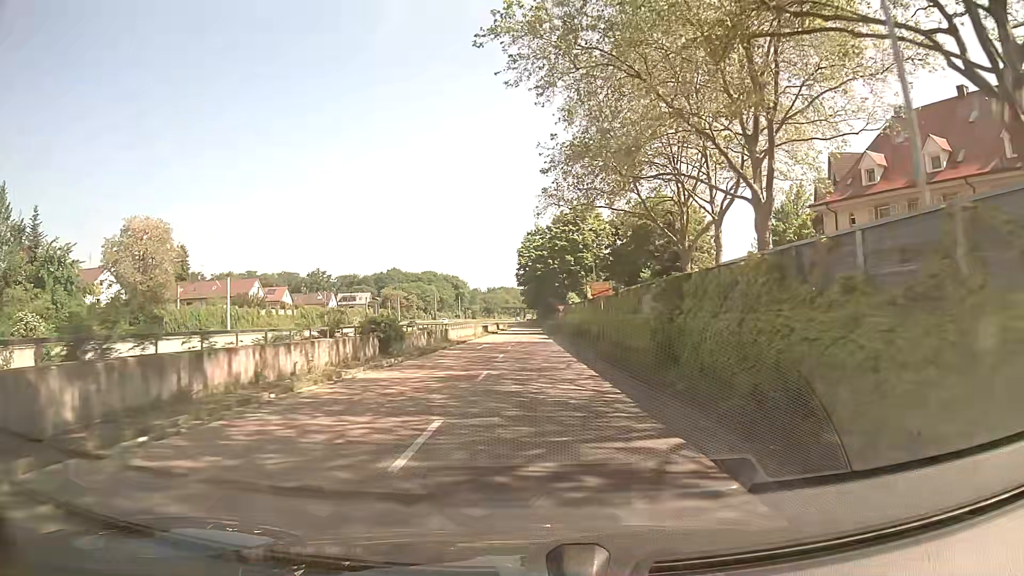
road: trunk_link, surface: asphalt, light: Day
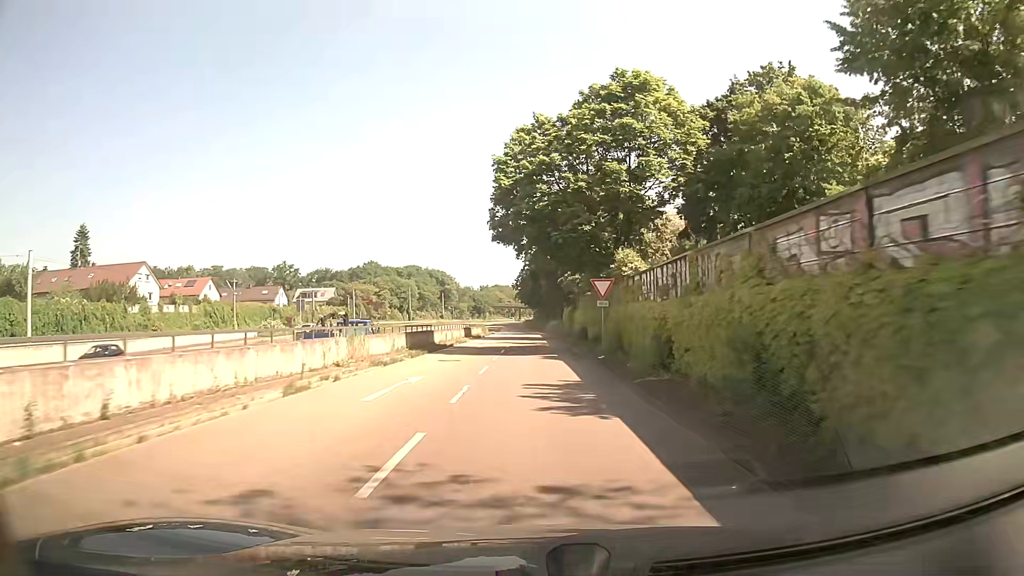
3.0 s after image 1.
(0.0, +40.3) m; 0°
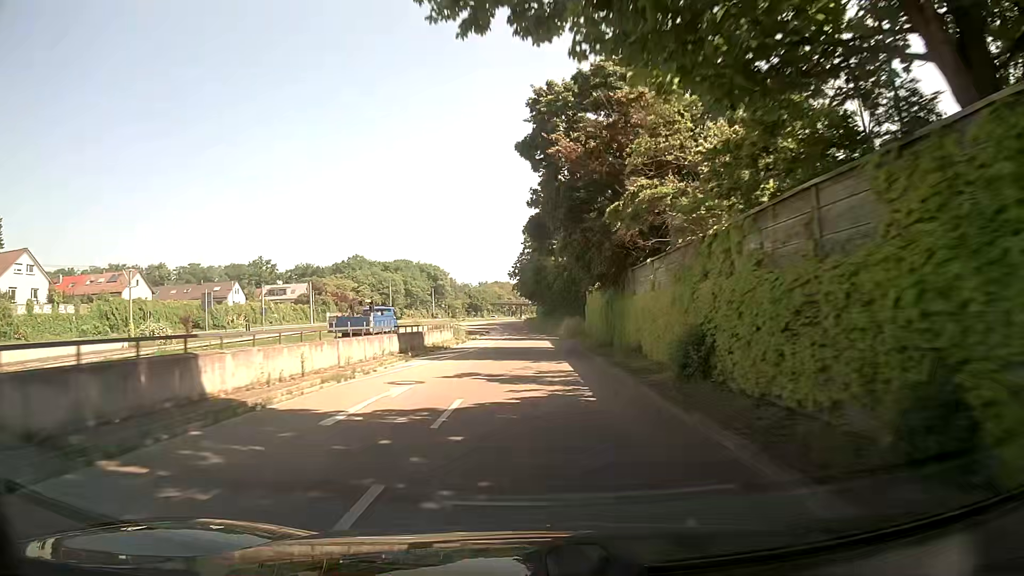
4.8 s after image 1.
(0.0, +26.9) m; 0°
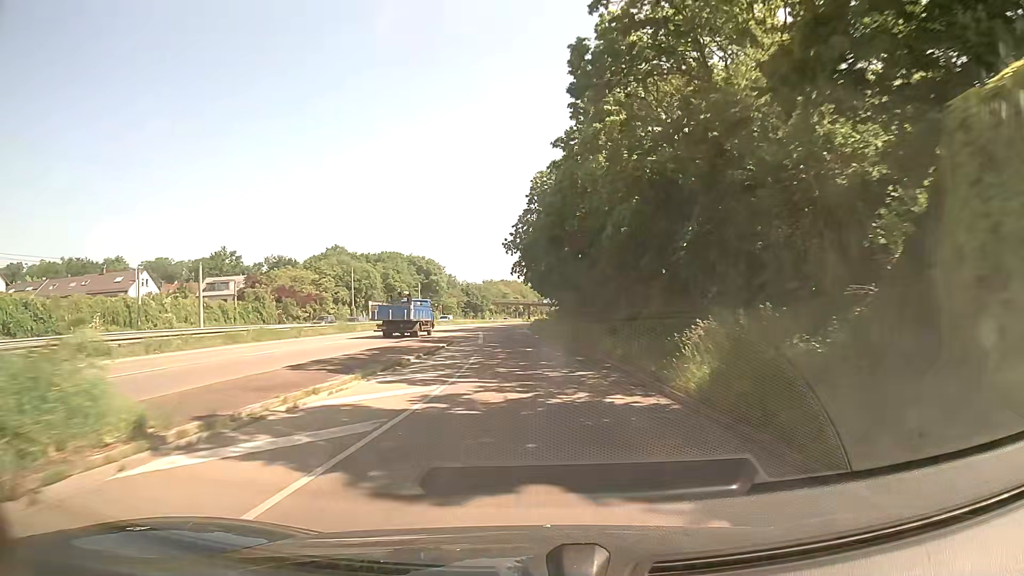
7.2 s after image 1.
(-0.1, +38.6) m; 0°
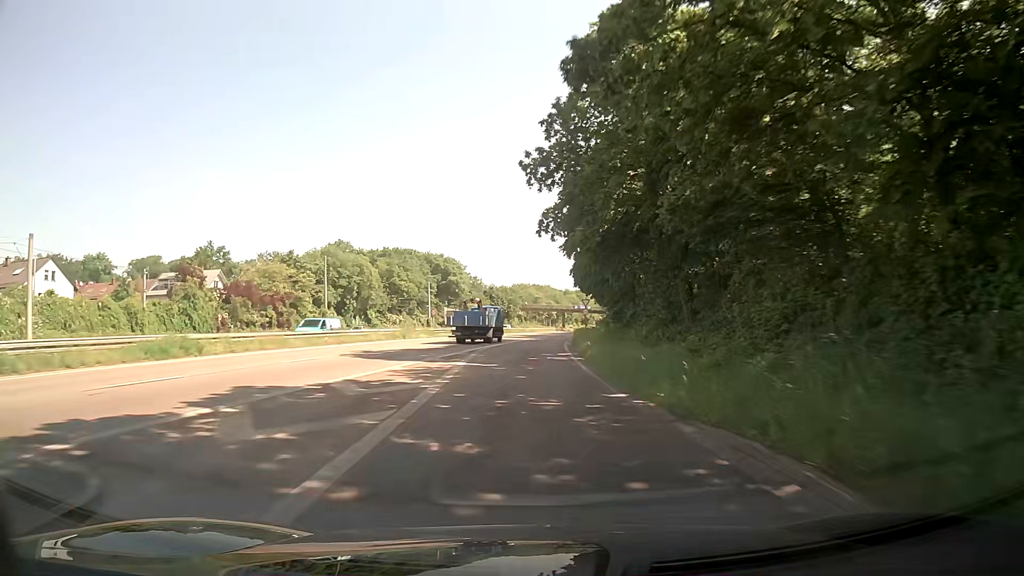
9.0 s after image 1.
(-0.9, +30.4) m; -4°
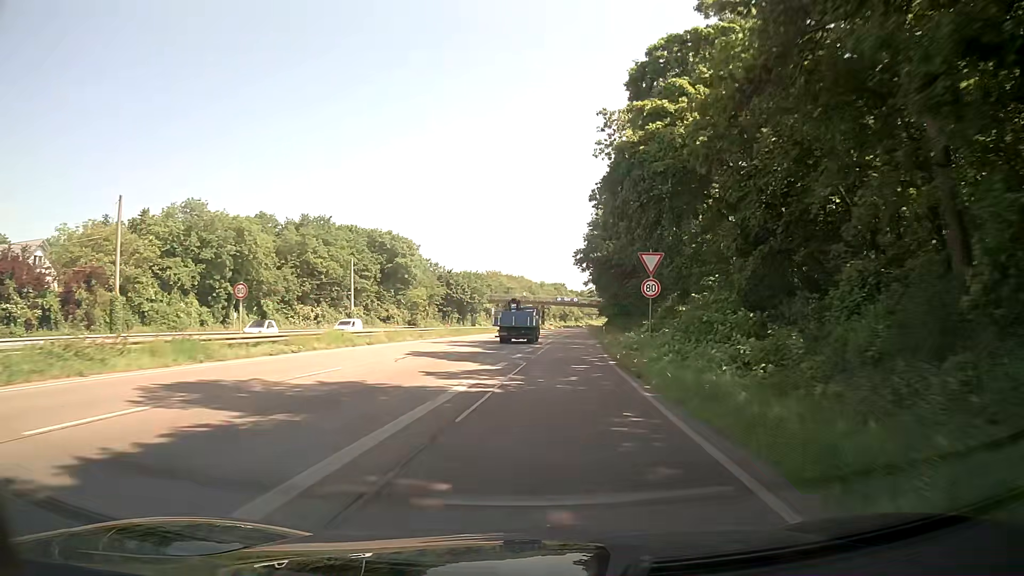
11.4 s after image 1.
(+0.6, +41.1) m; +3°
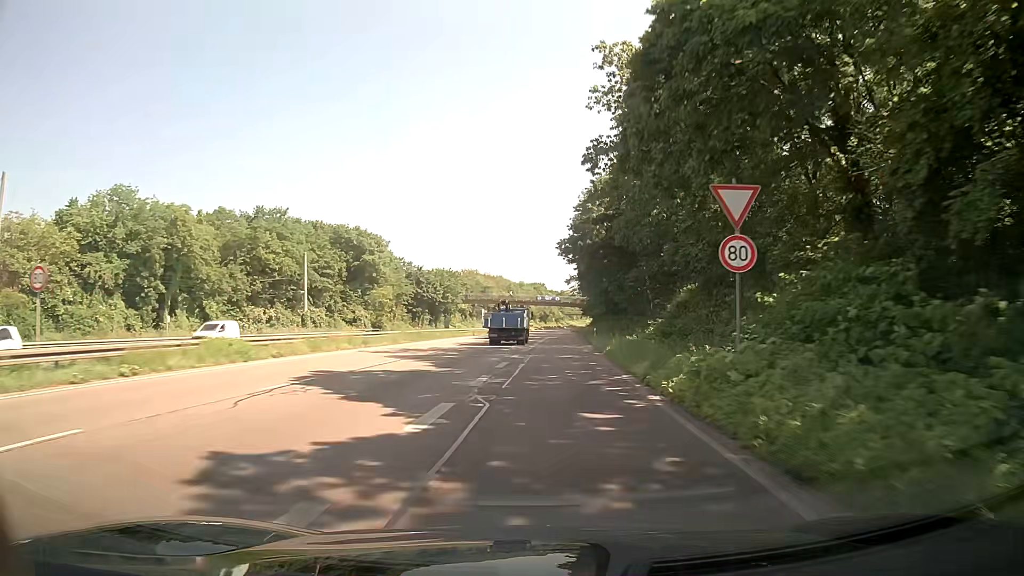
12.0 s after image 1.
(+0.2, +11.1) m; +2°
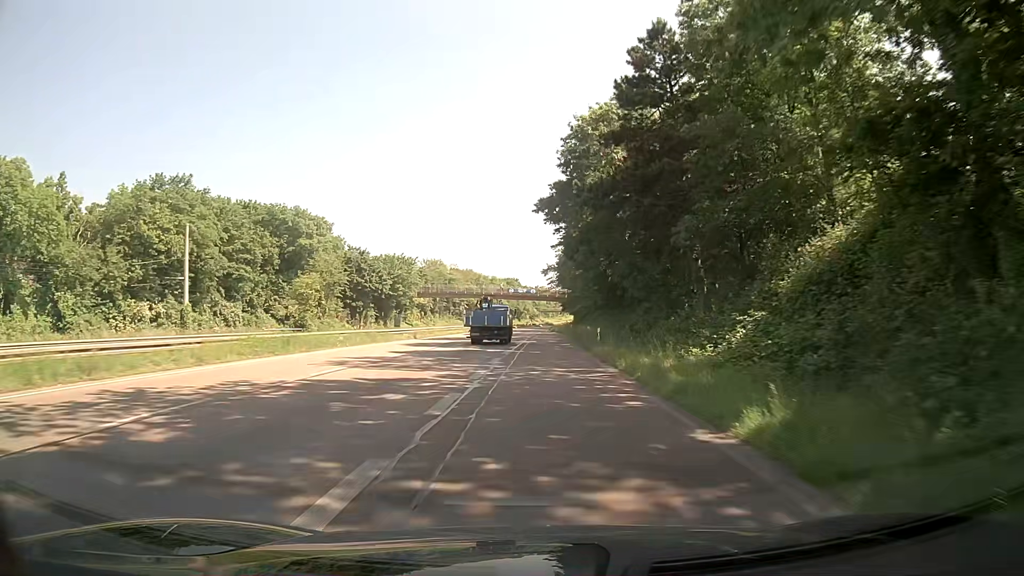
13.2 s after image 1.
(+0.6, +23.3) m; +3°
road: trunk
(0, +10) (0, +20) (0, +30) (0, +40) (-1, +50) (-1, +60) (-1, +70) (-1, +80) (-1, +90) (-1, +100) m
